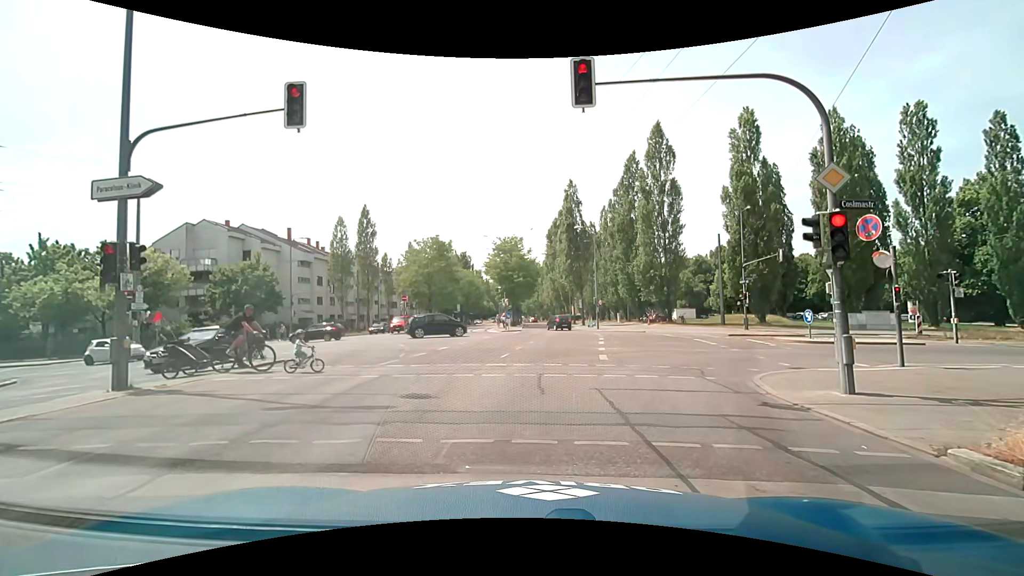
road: secondary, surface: asphalt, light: Day
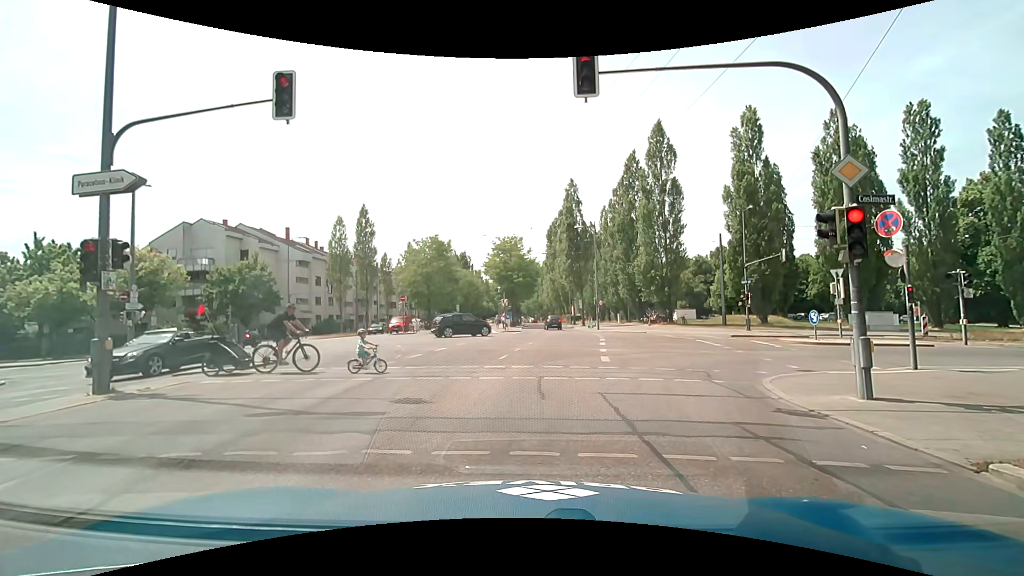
(0.0, +0.4) m; 0°
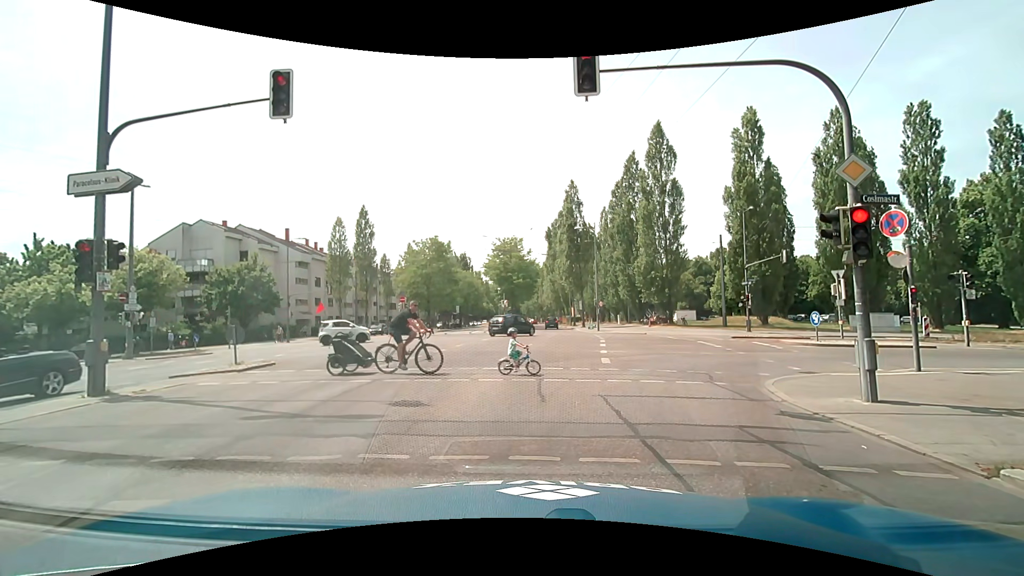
(0.0, +0.2) m; 0°
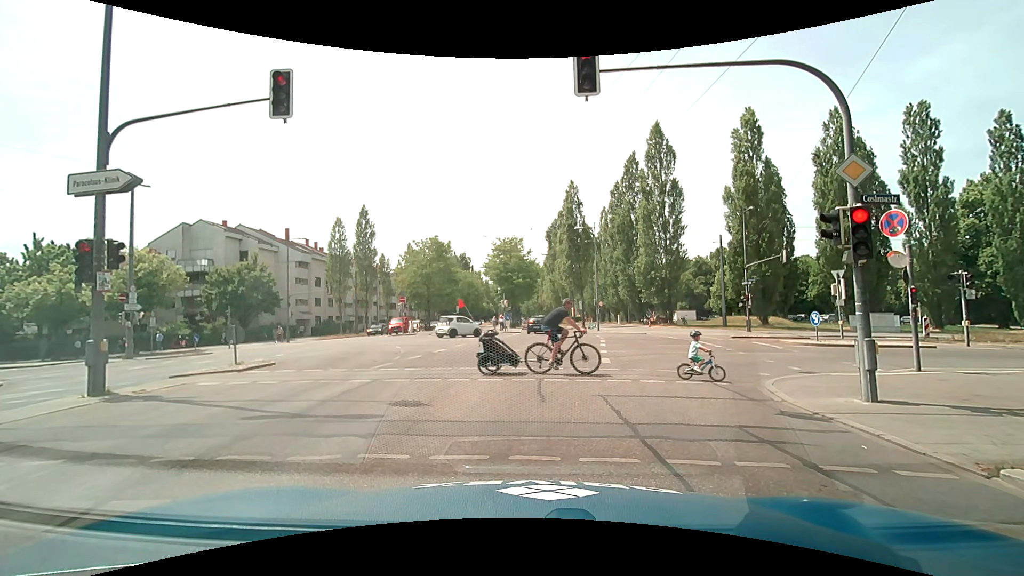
(0.0, 0.0) m; 0°
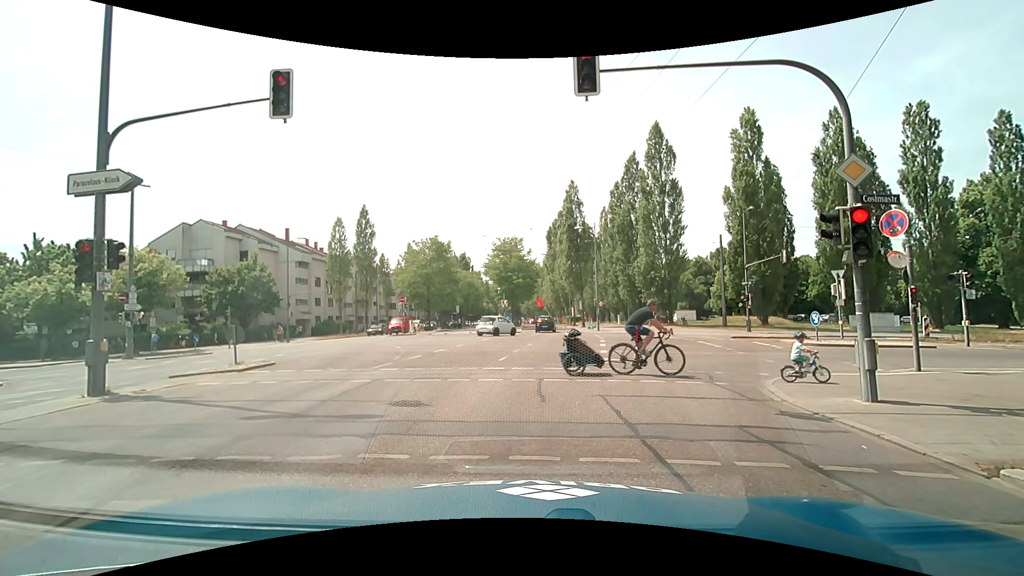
(0.0, 0.0) m; 0°
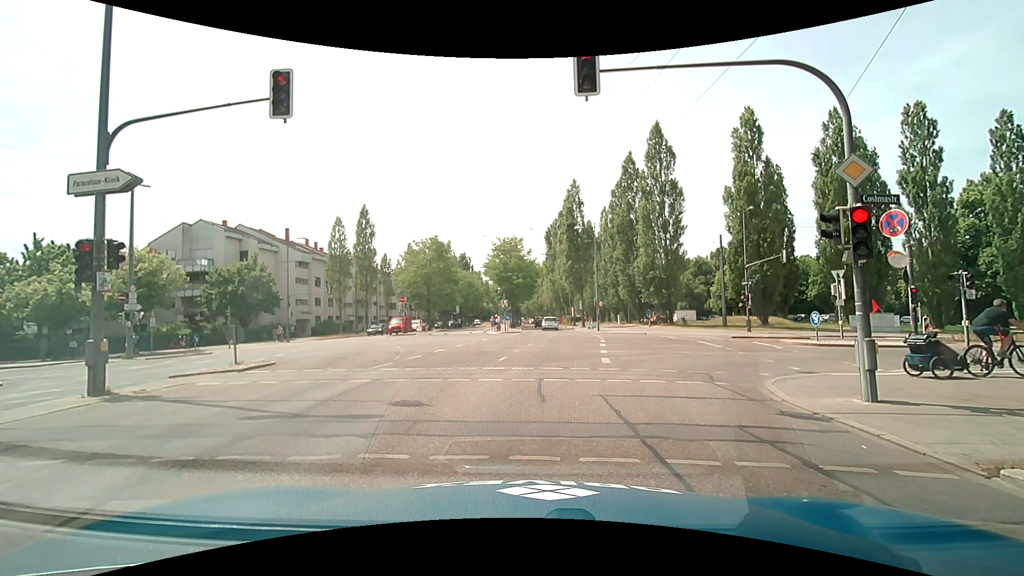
(0.0, 0.0) m; 0°
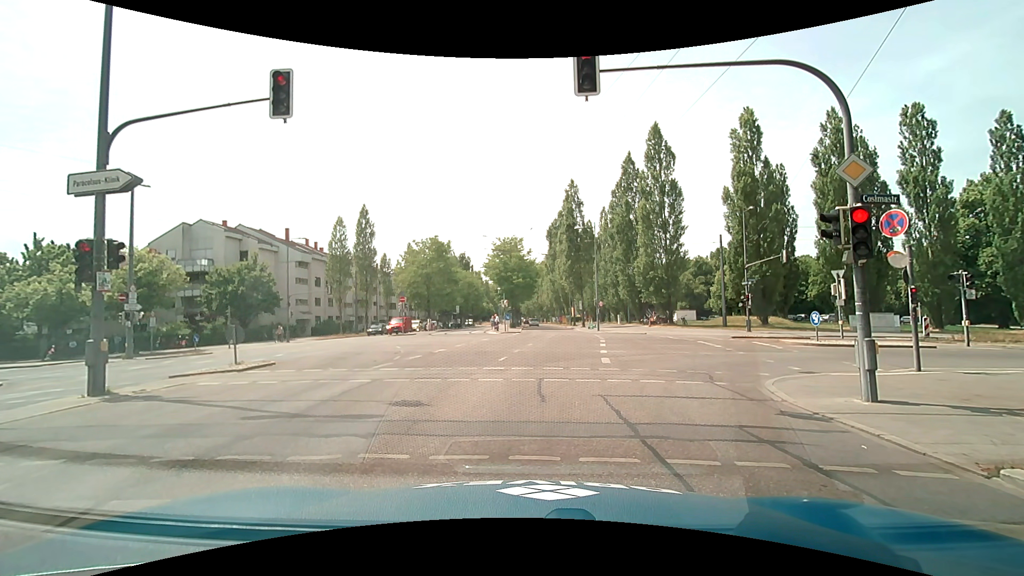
(0.0, 0.0) m; 0°
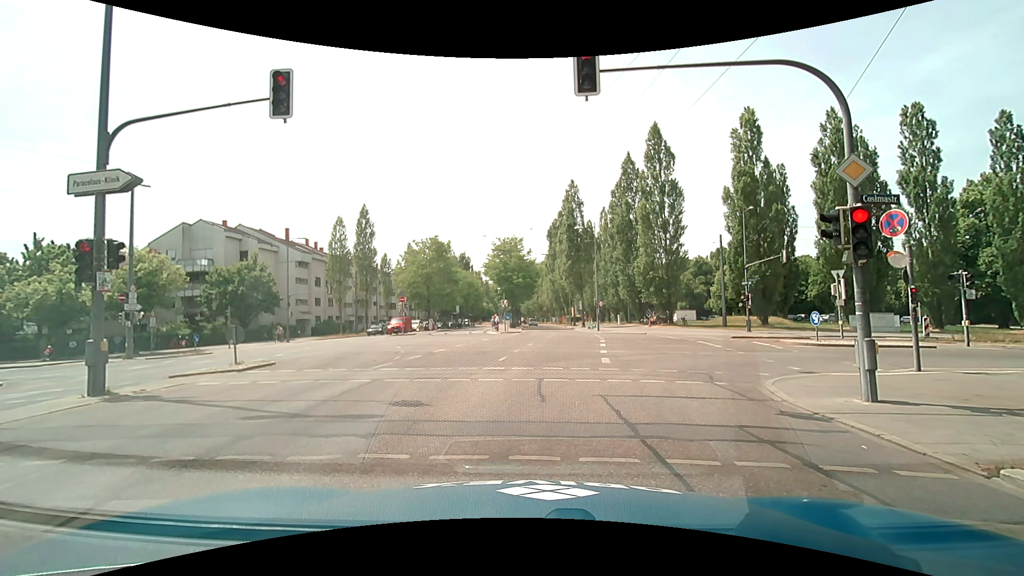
(0.0, 0.0) m; 0°
(0, +10) (+1, +20) (+2, +30) (+3, +40) (+4, +50) (+4, +60) (+4, +70) (+4, +80) (+4, +90) (+4, +100) m
